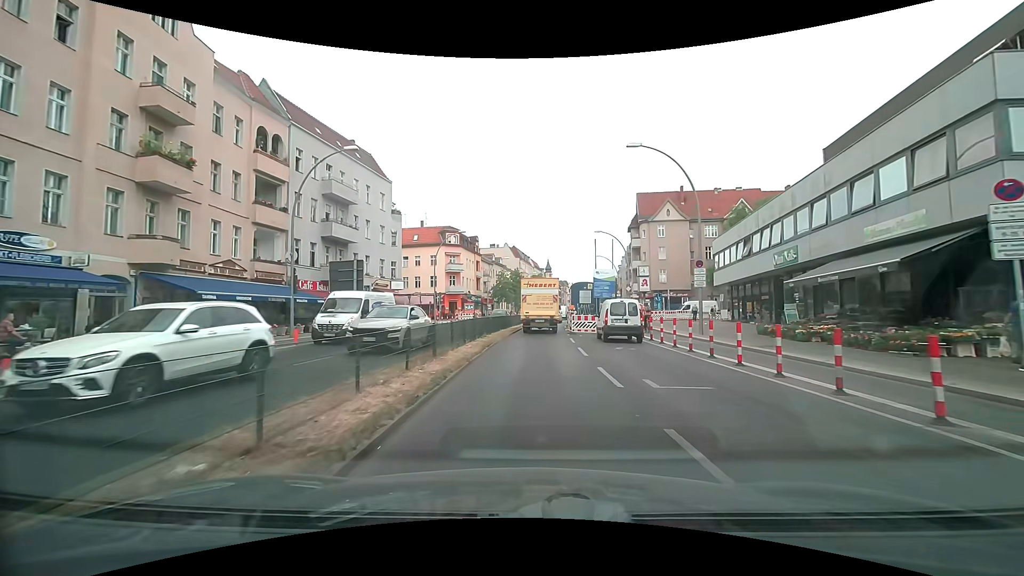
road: primary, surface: asphalt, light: Day
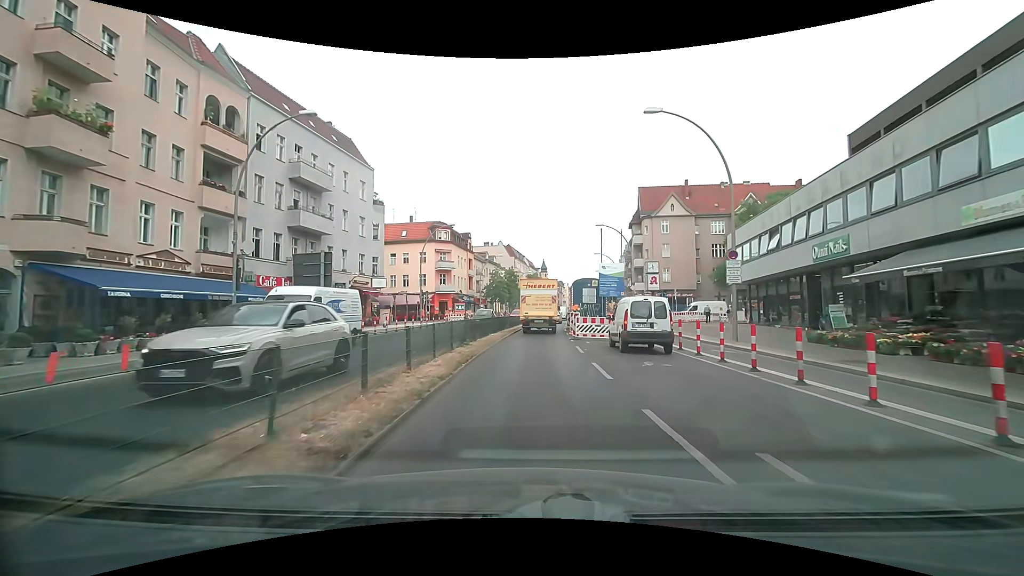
(0.0, +4.9) m; 0°
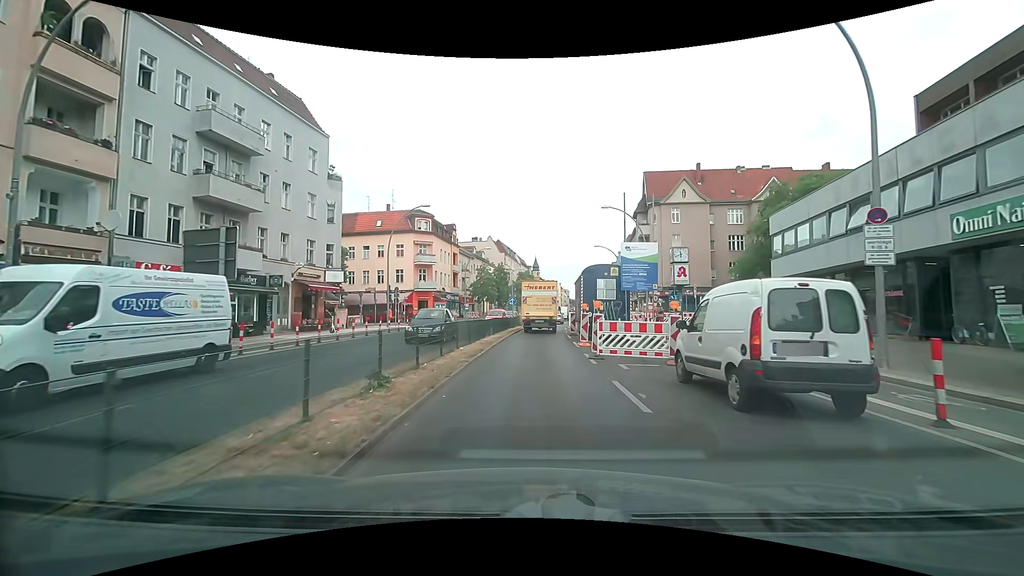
(+0.1, +9.3) m; +2°
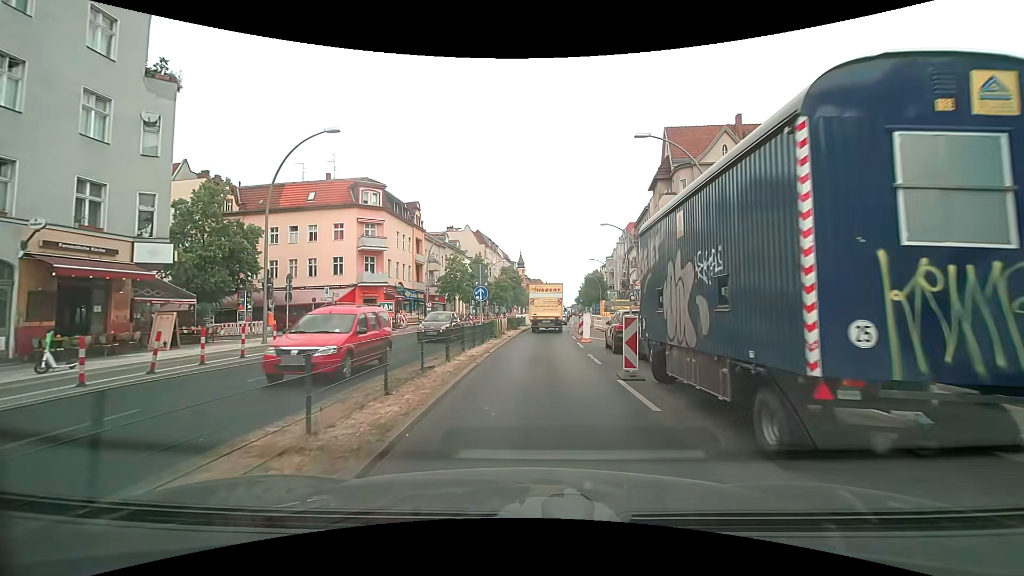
(+0.1, +17.9) m; +2°
(0, +10) (0, +20) (+1, +30) (+2, +40) (+3, +50) (+4, +60) (+5, +70) (+6, +80) (+7, +90) (+8, +100) m
